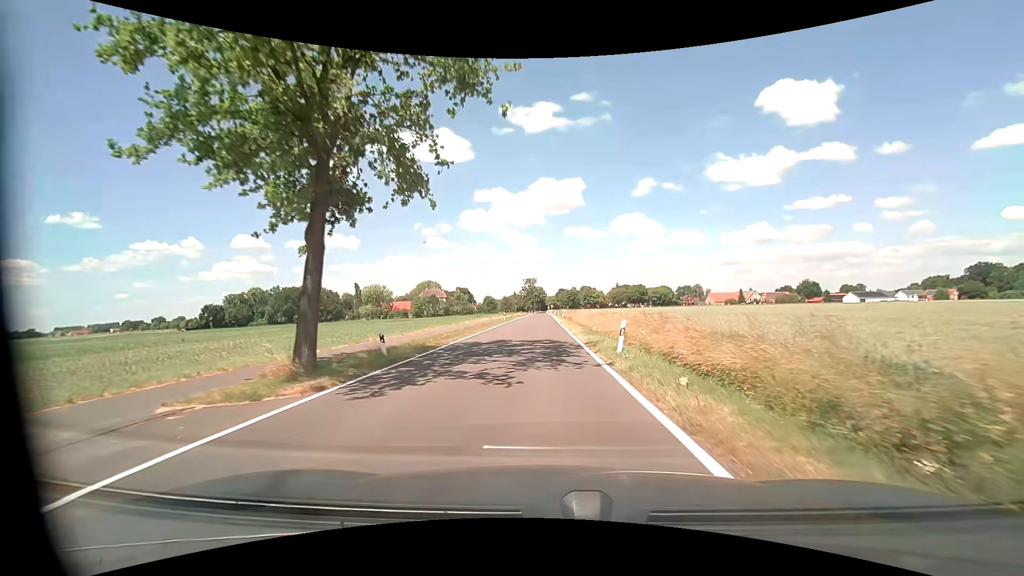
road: tertiary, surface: asphalt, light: Day
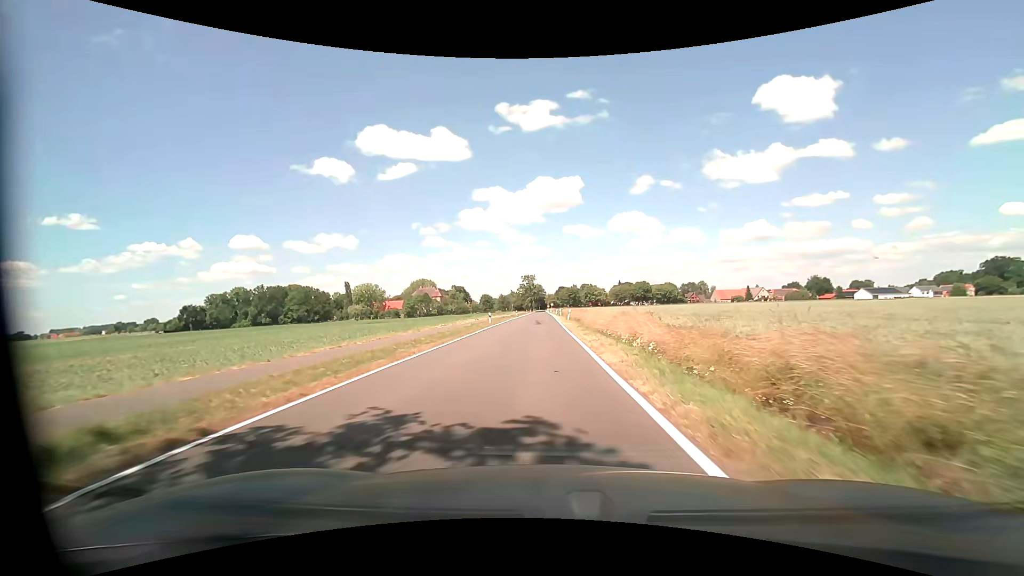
(0.0, +15.5) m; 0°
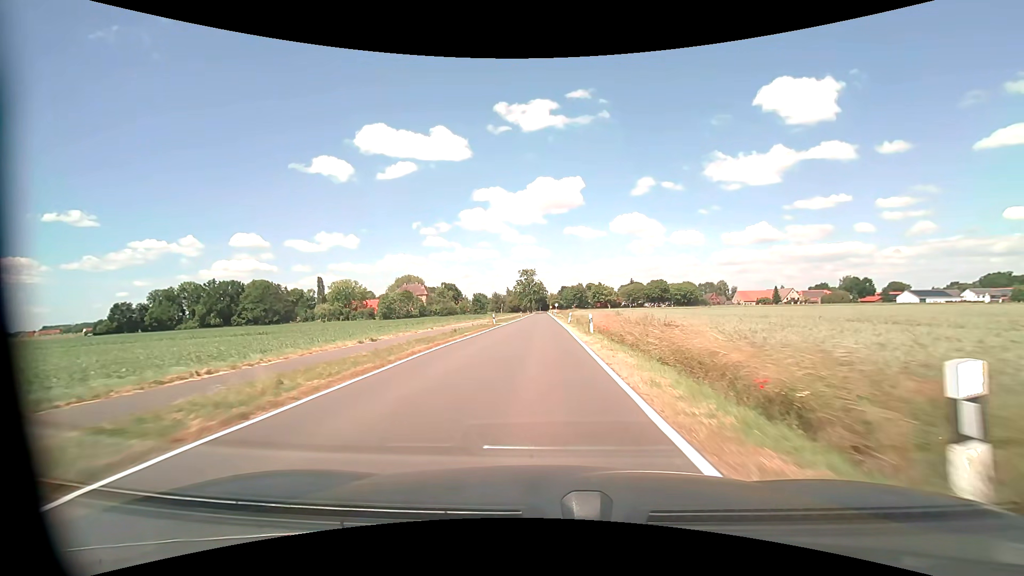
(0.0, +42.2) m; 0°
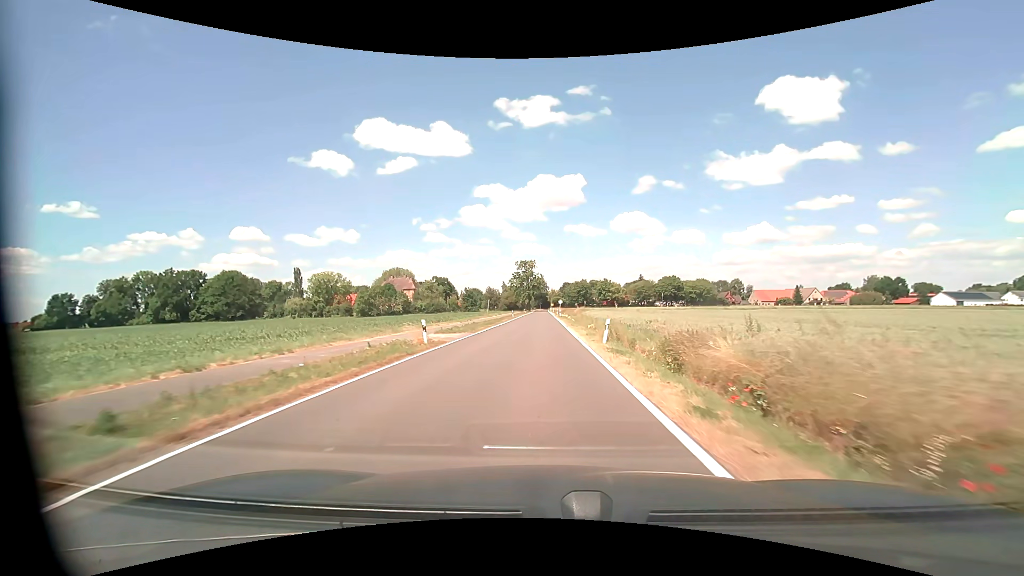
(+0.1, +27.3) m; 0°
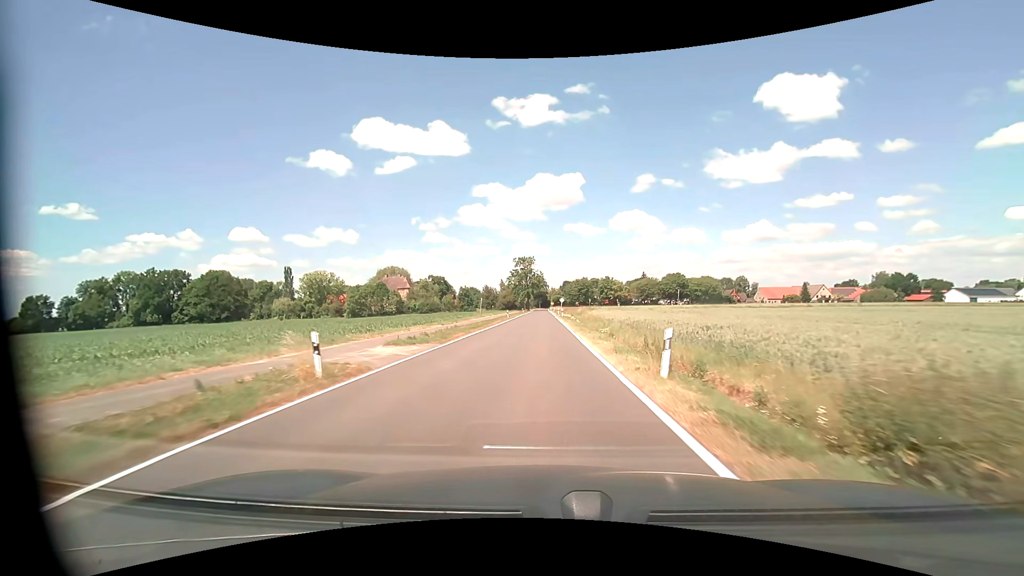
(0.0, +9.3) m; 0°
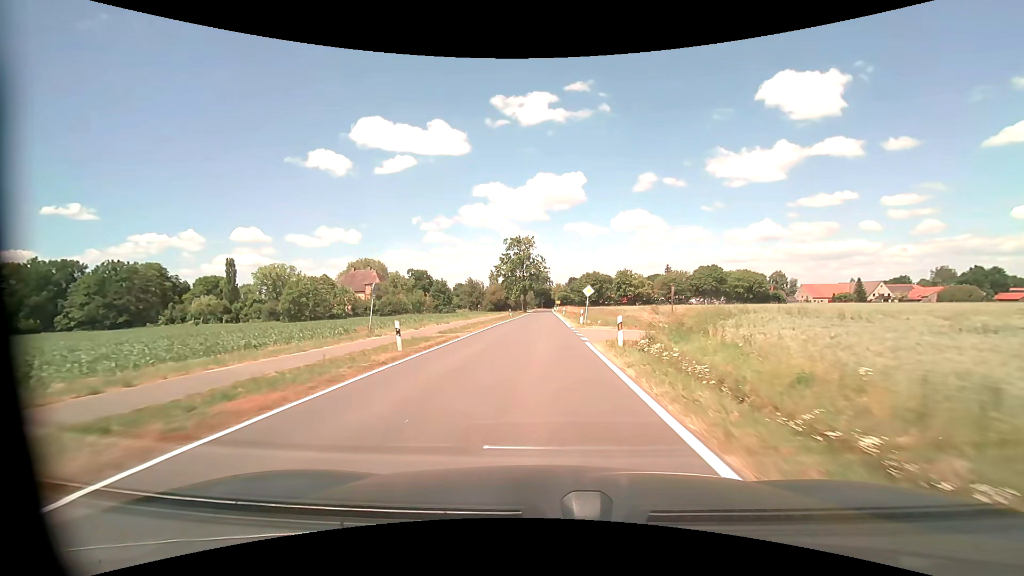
(-0.1, +47.7) m; 0°
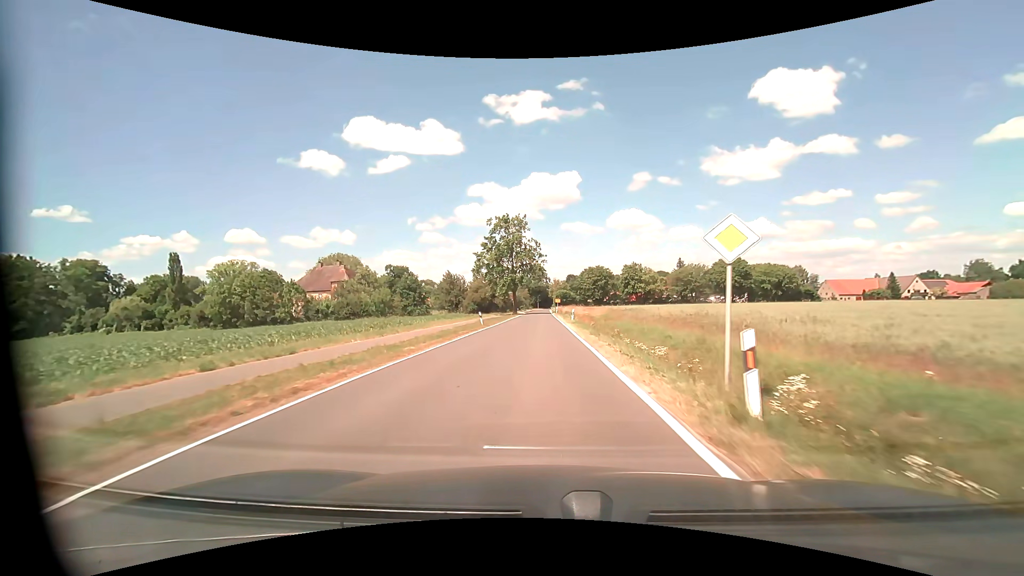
(+0.1, +27.3) m; 0°
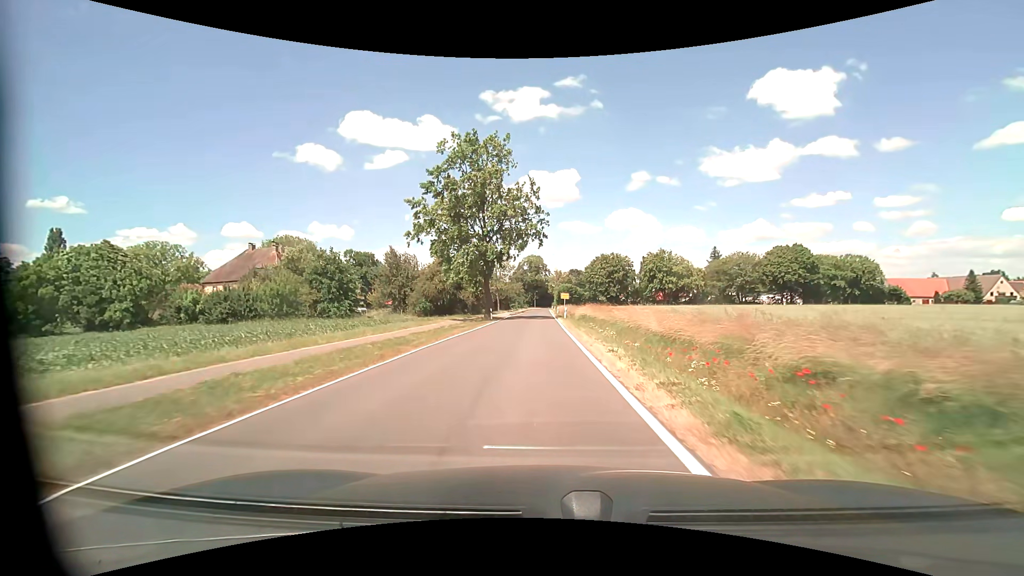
(0.0, +42.1) m; 0°
(0, +10) (0, +20) (0, +30) (0, +40) (0, +50) (0, +60) (0, +70) (0, +80) (0, +90) (0, +100) m
